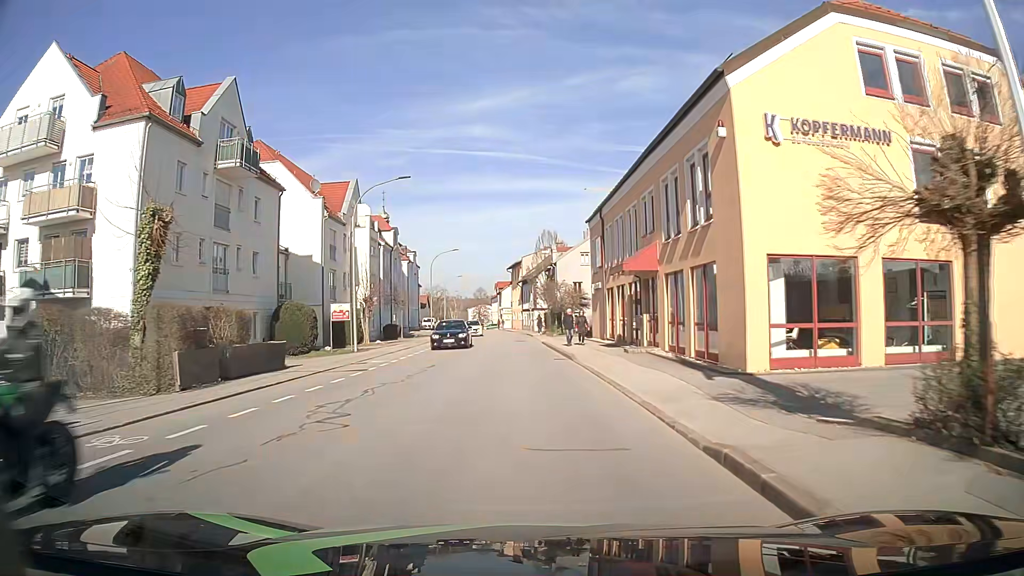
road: tertiary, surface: asphalt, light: Day
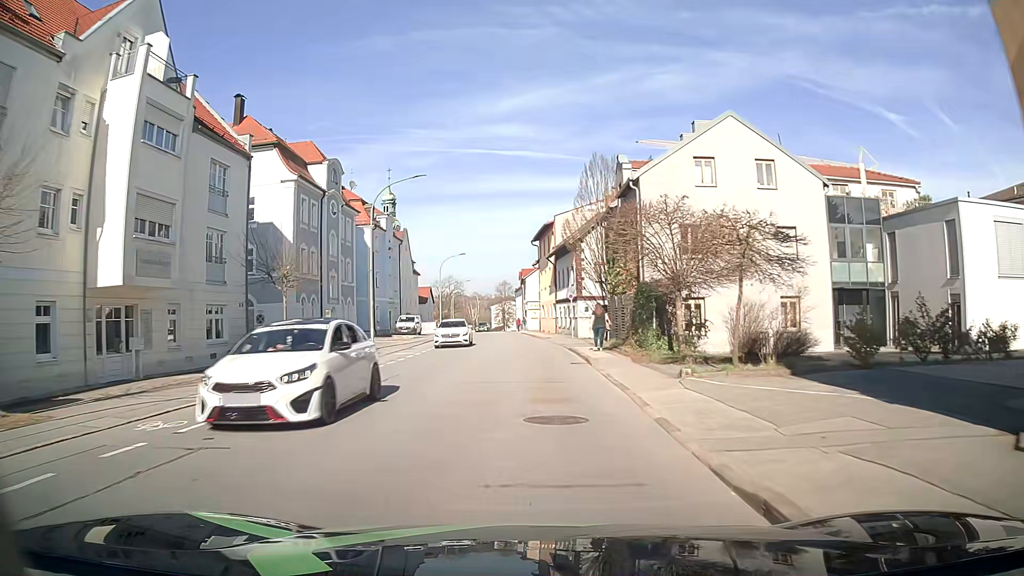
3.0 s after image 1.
(-0.7, +35.9) m; -3°
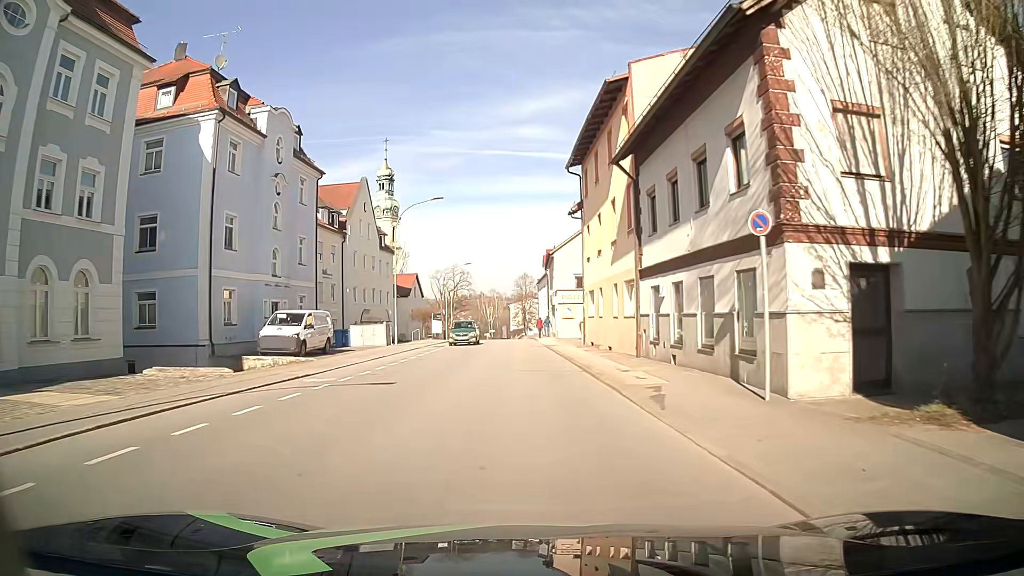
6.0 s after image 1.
(-0.5, +35.2) m; -2°
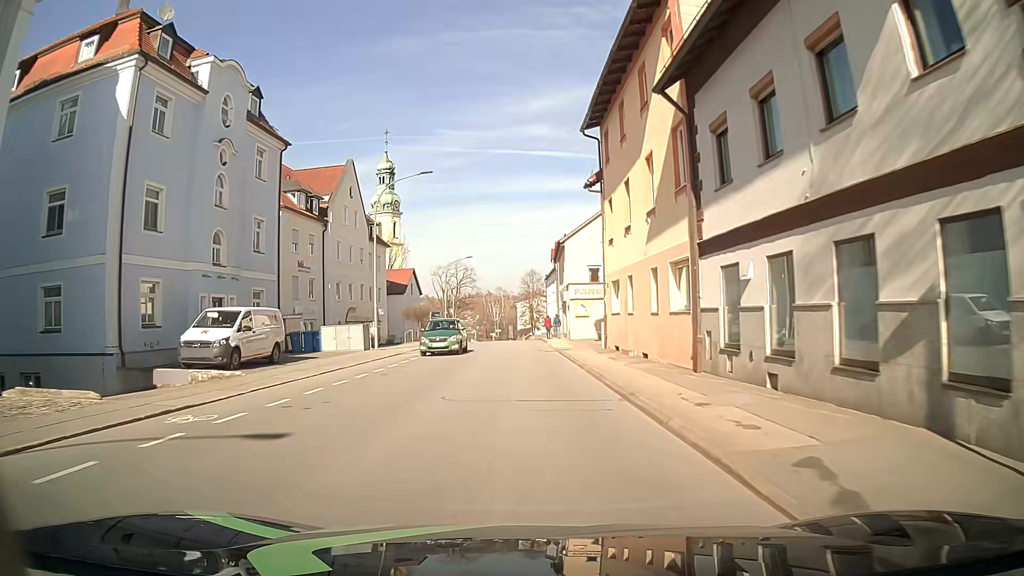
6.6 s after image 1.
(0.0, +7.0) m; 0°
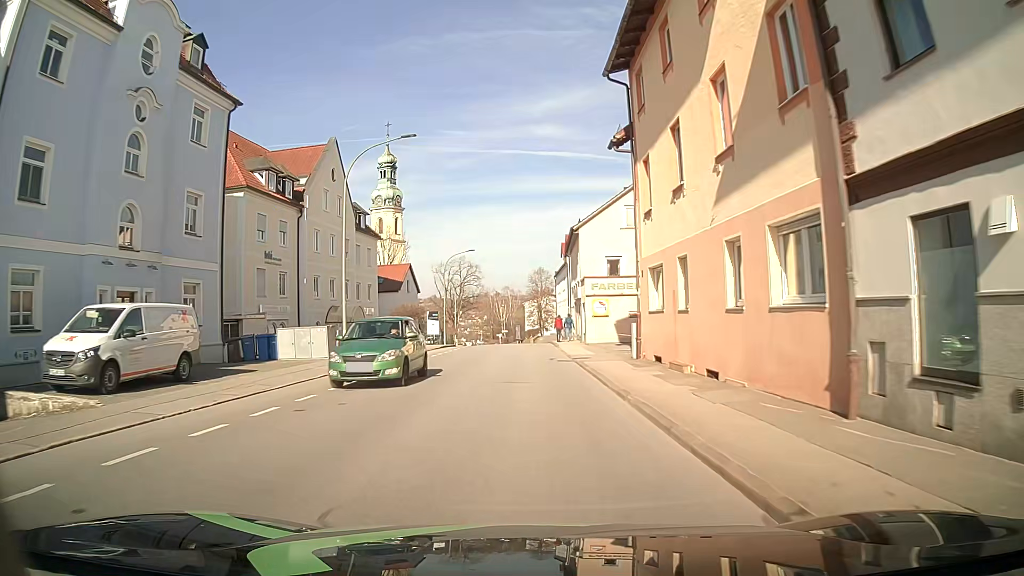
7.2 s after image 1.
(-0.1, +7.0) m; -1°
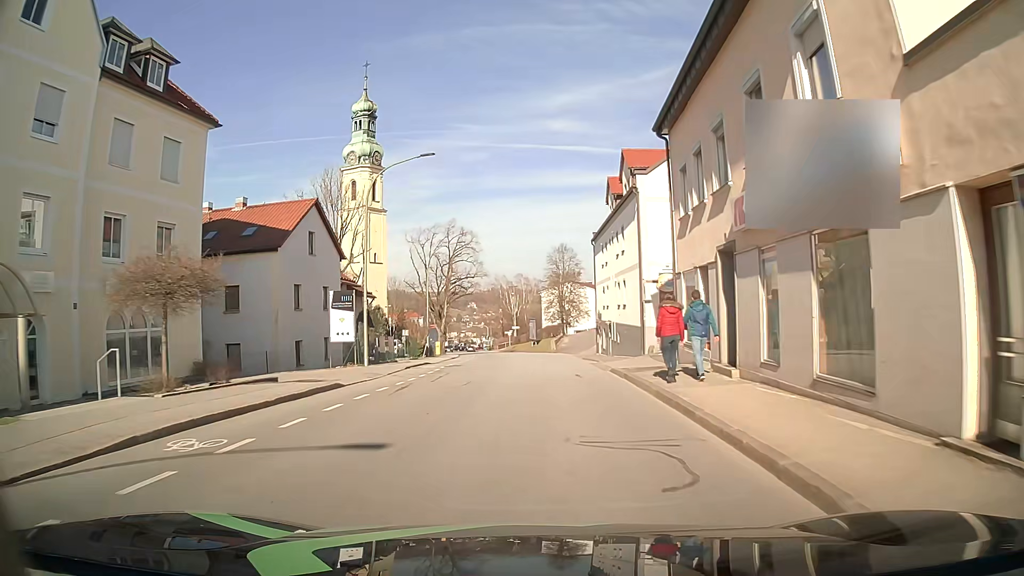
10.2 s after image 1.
(-0.8, +35.1) m; -2°
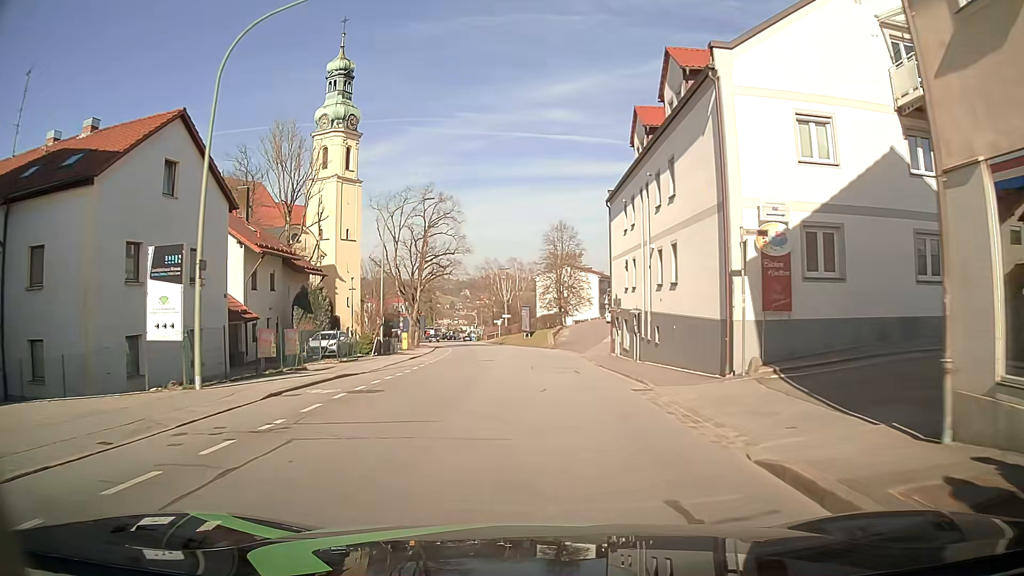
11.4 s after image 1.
(+0.1, +14.2) m; +1°
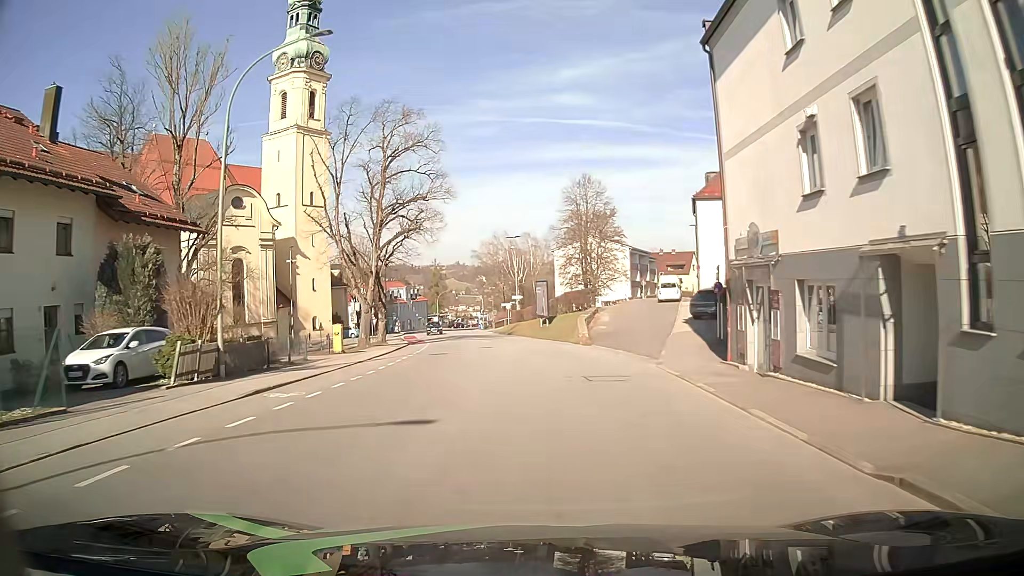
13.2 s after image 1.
(-0.1, +22.0) m; -1°
(0, +10) (0, +20) (-1, +30) (-1, +40) (-3, +50) (-4, +60) (-6, +70) (-8, +79) (-9, +89) (-11, +99) m
